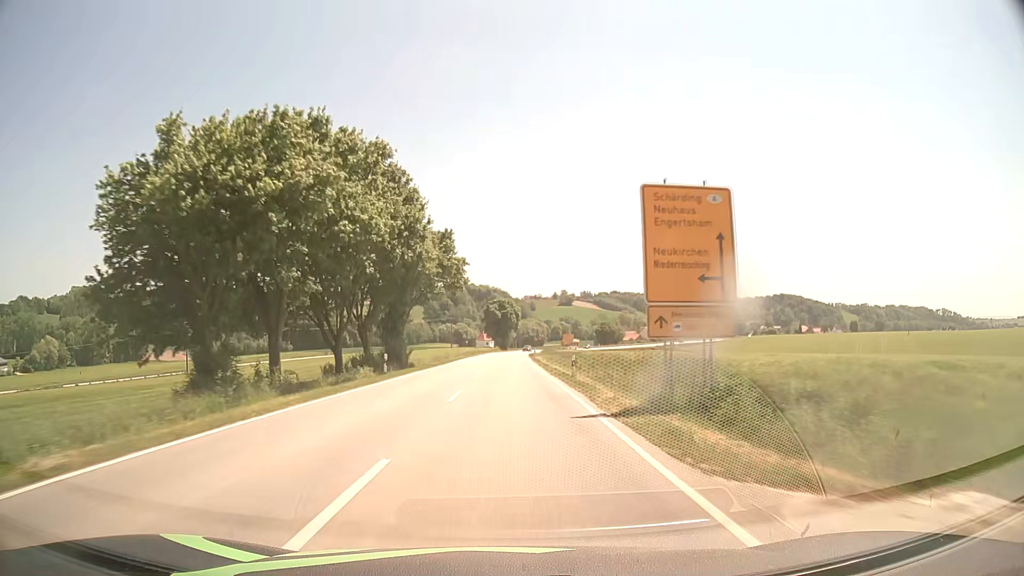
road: secondary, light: Day
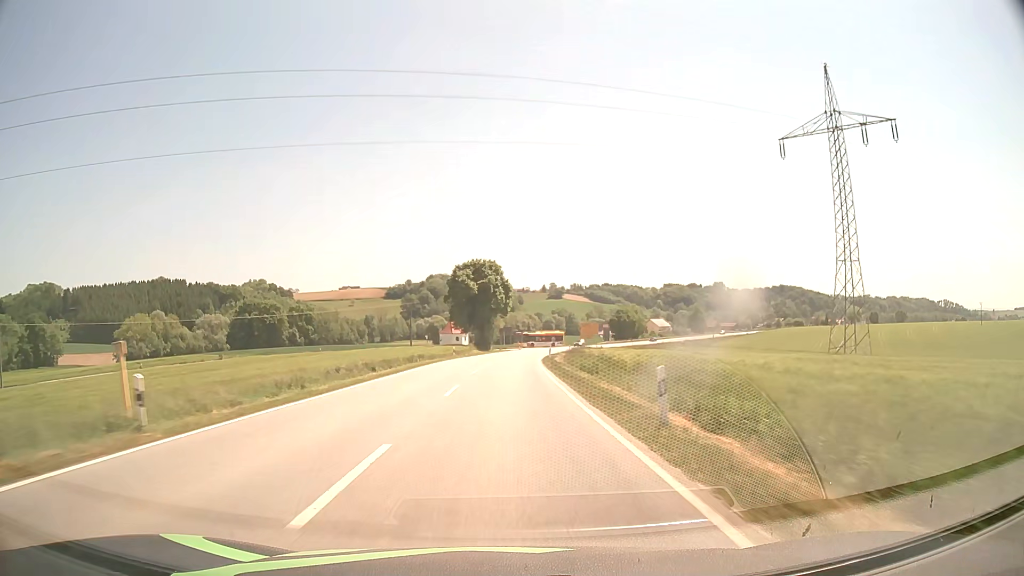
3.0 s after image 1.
(+0.5, +70.9) m; +1°
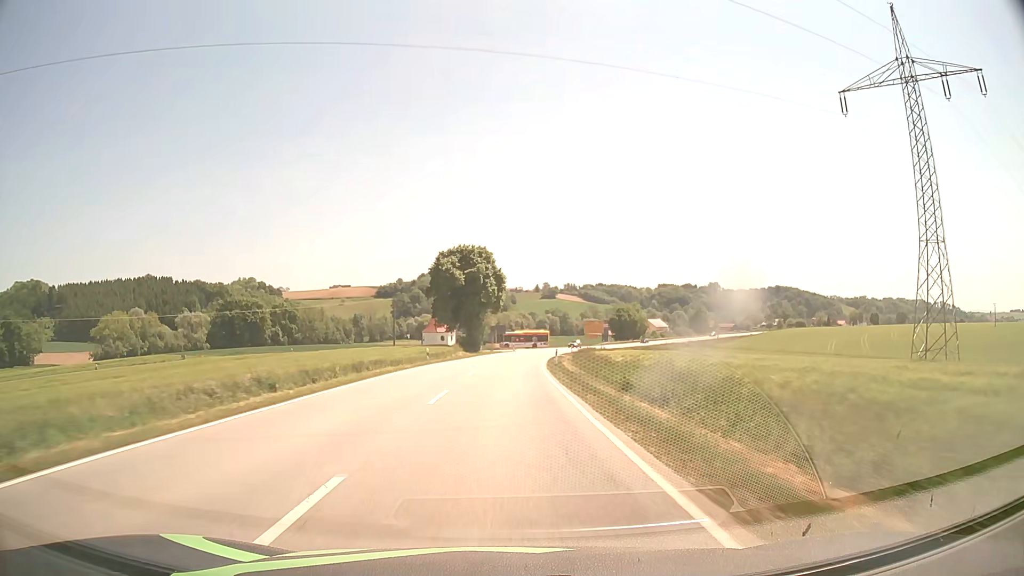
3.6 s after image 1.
(0.0, +14.2) m; 0°
(0, +10) (0, +20) (0, +30) (+1, +40) (+1, +50) (+2, +60) (+3, +70) (+5, +80) (+6, +90) (+8, +99) m
